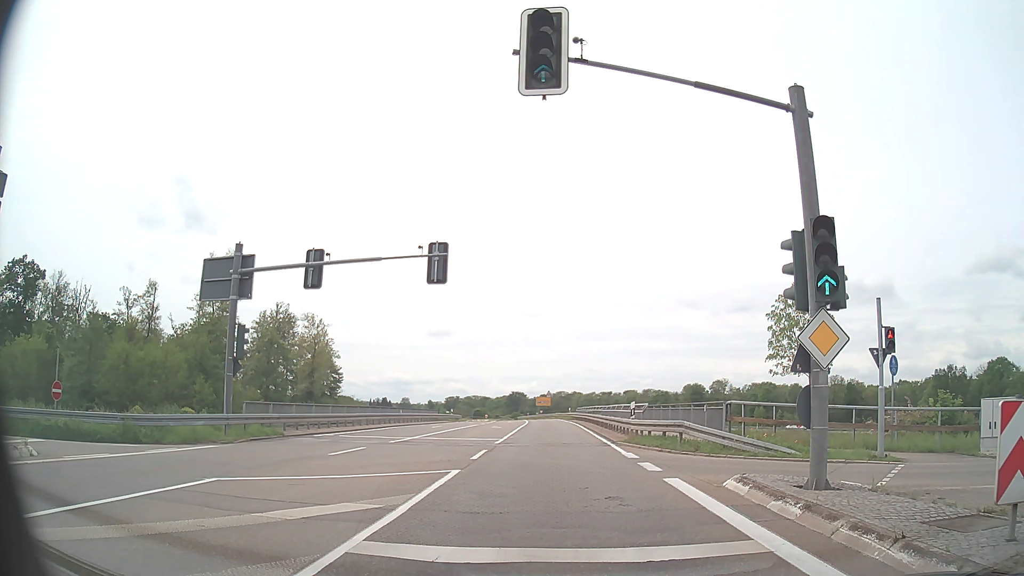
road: secondary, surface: asphalt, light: Day
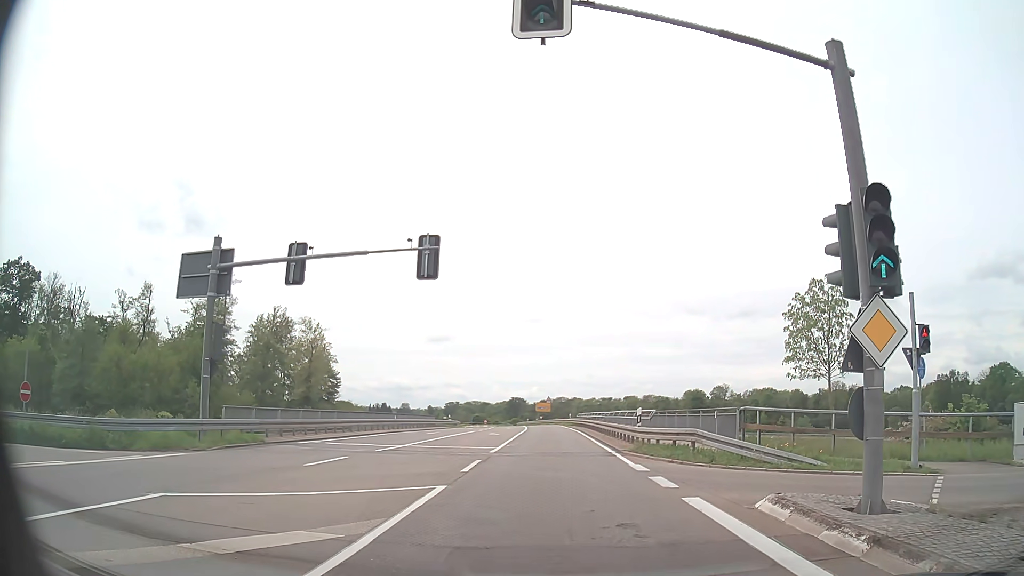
(0.0, +1.9) m; +1°
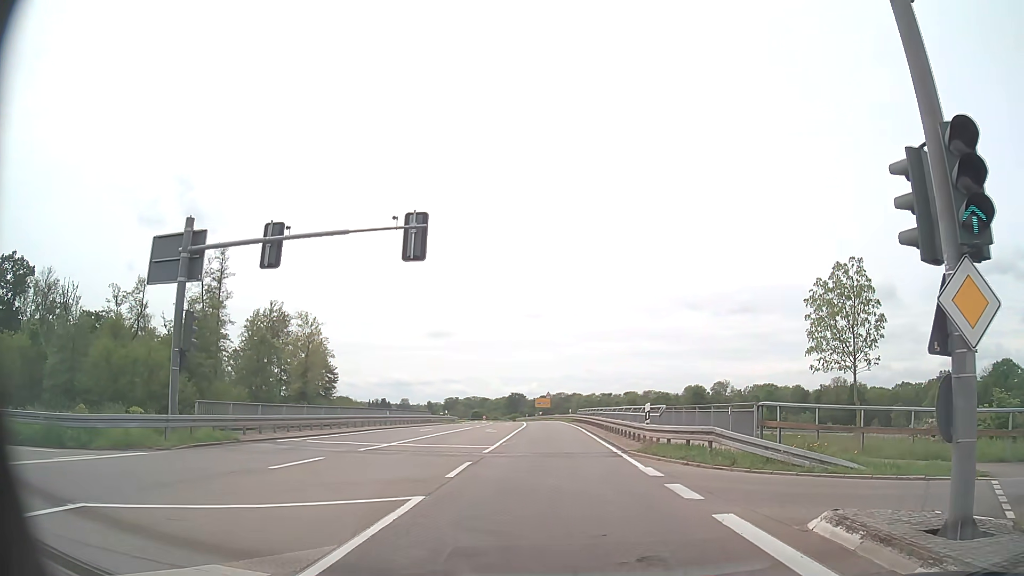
(0.0, +2.0) m; -2°
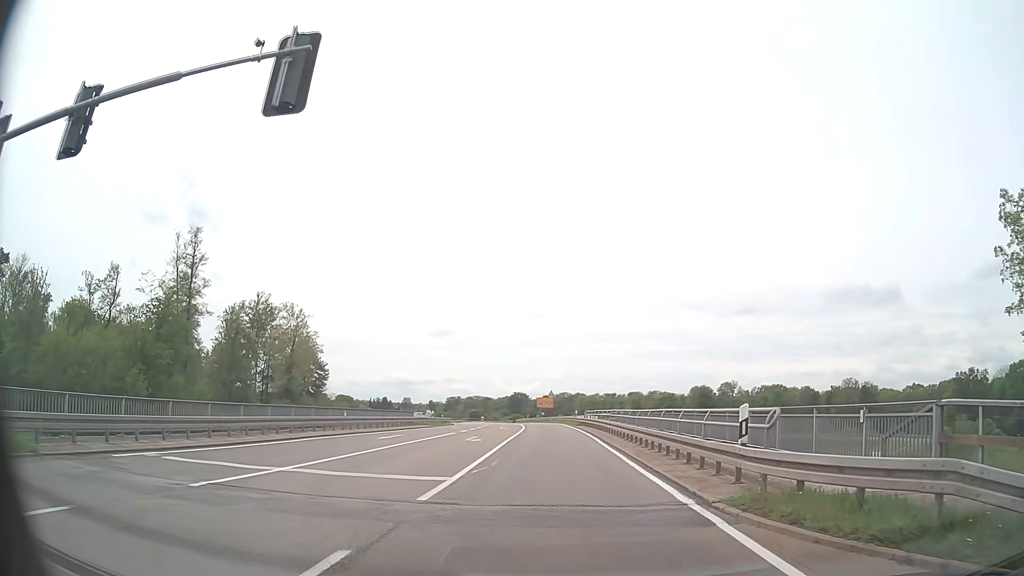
(+0.1, +9.7) m; +1°
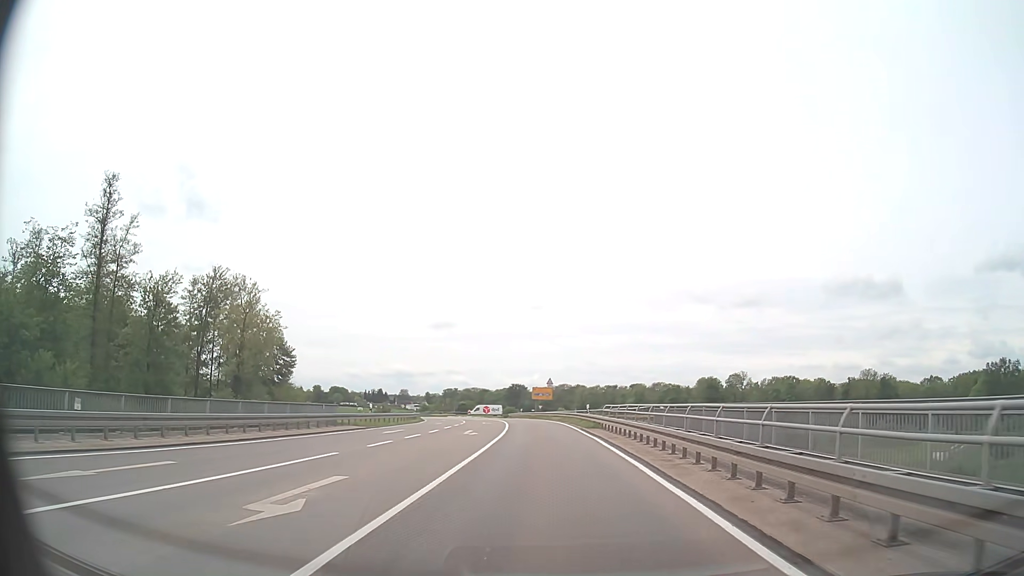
(-0.2, +20.5) m; 0°
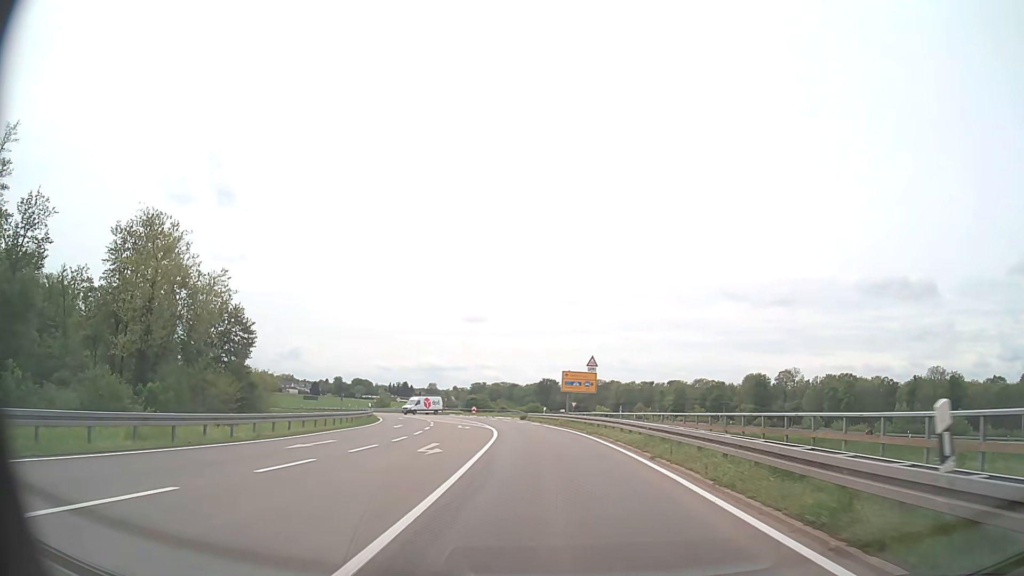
(-0.9, +33.1) m; -3°
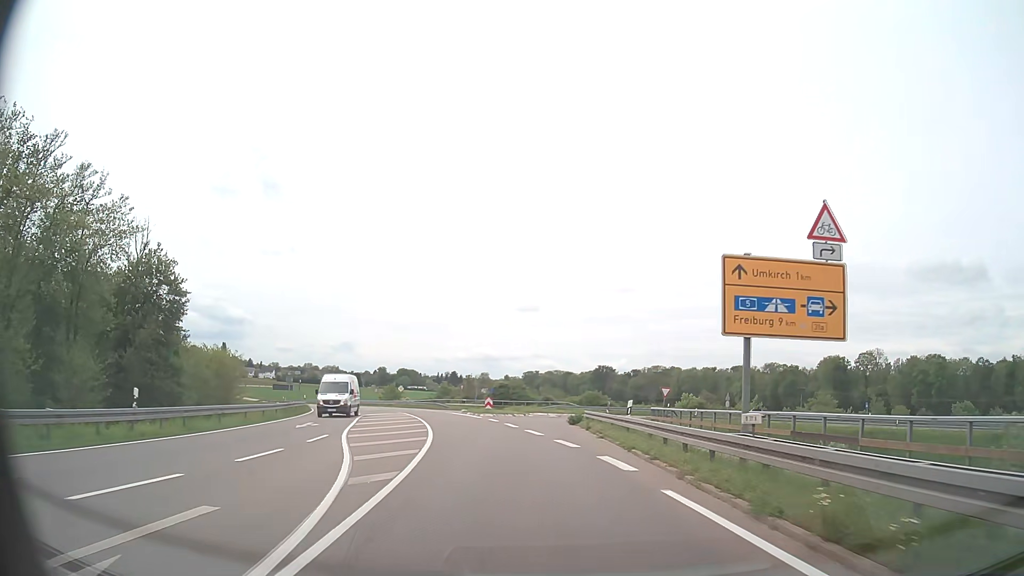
(-1.2, +35.1) m; -5°
